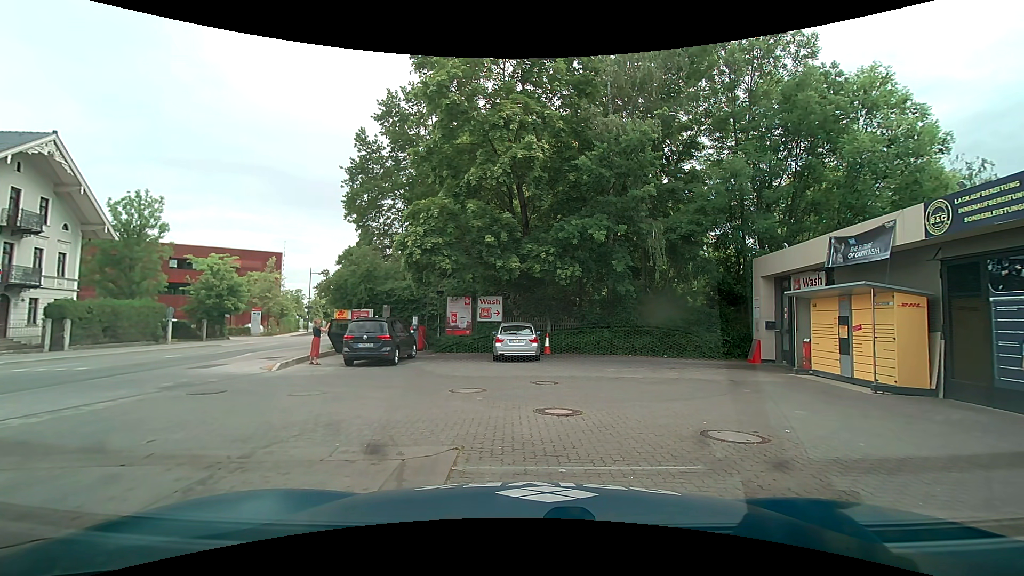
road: secondary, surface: asphalt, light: Day
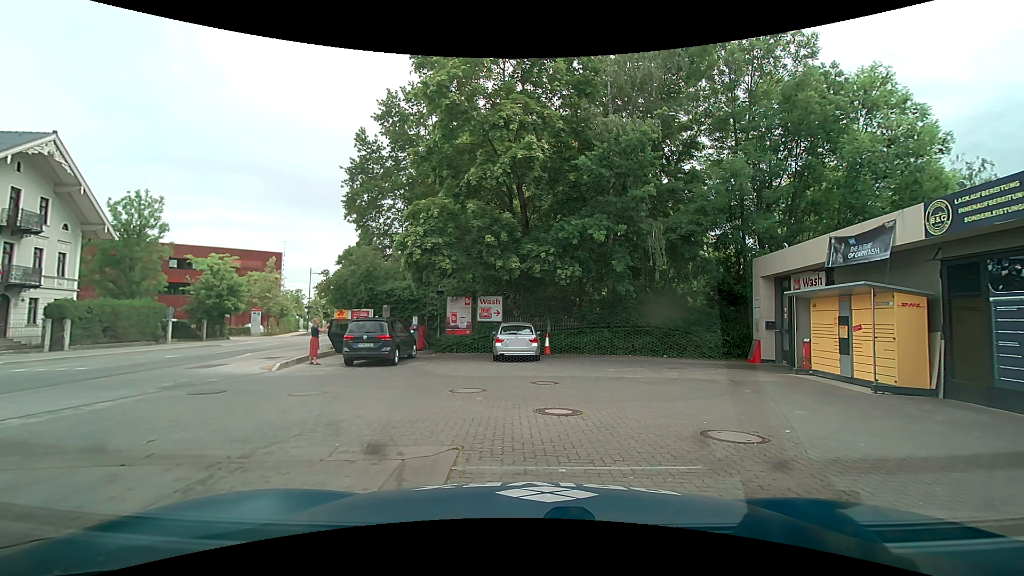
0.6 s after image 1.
(0.0, 0.0) m; 0°
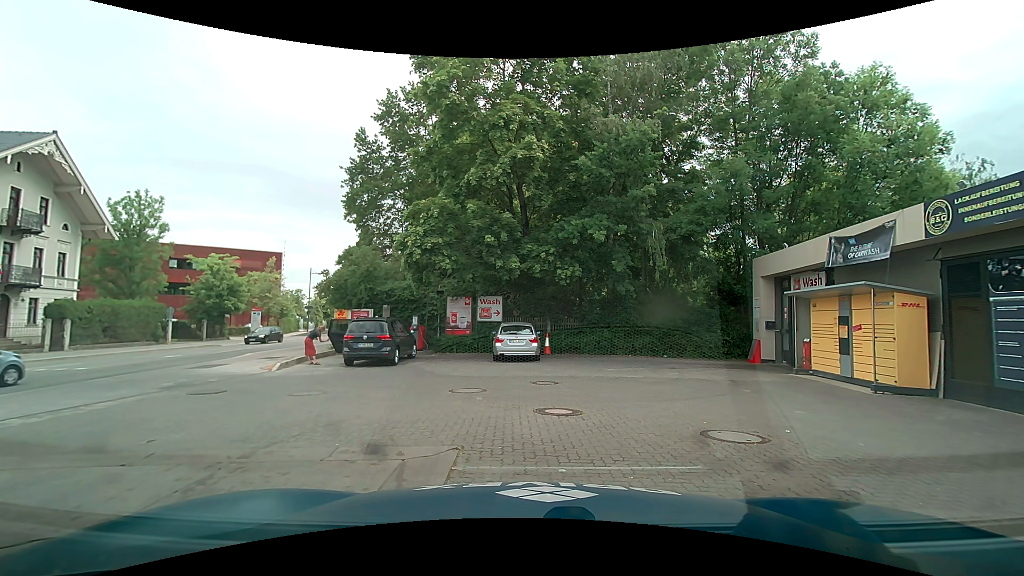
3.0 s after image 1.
(0.0, 0.0) m; 0°
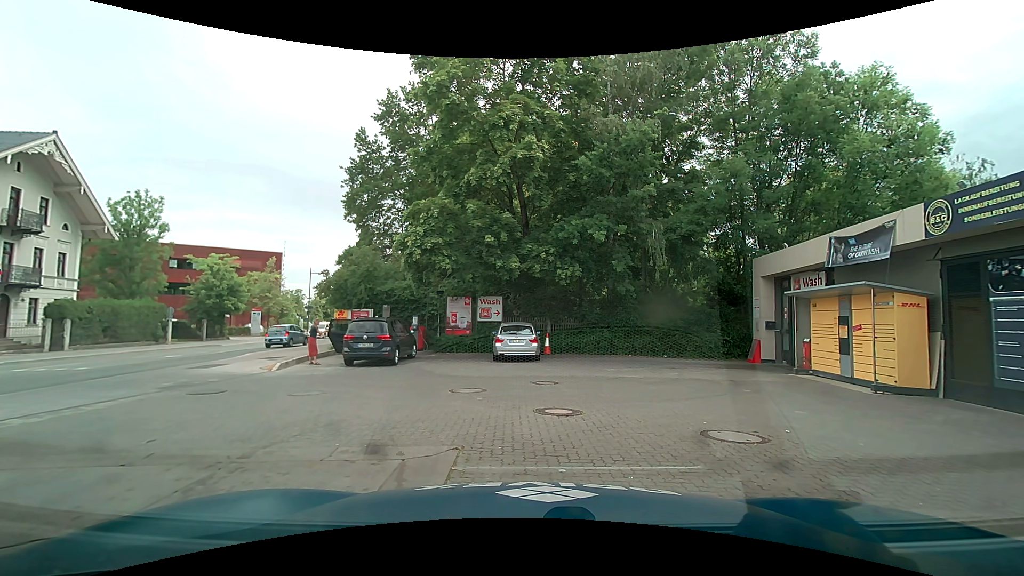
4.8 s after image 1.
(0.0, 0.0) m; 0°
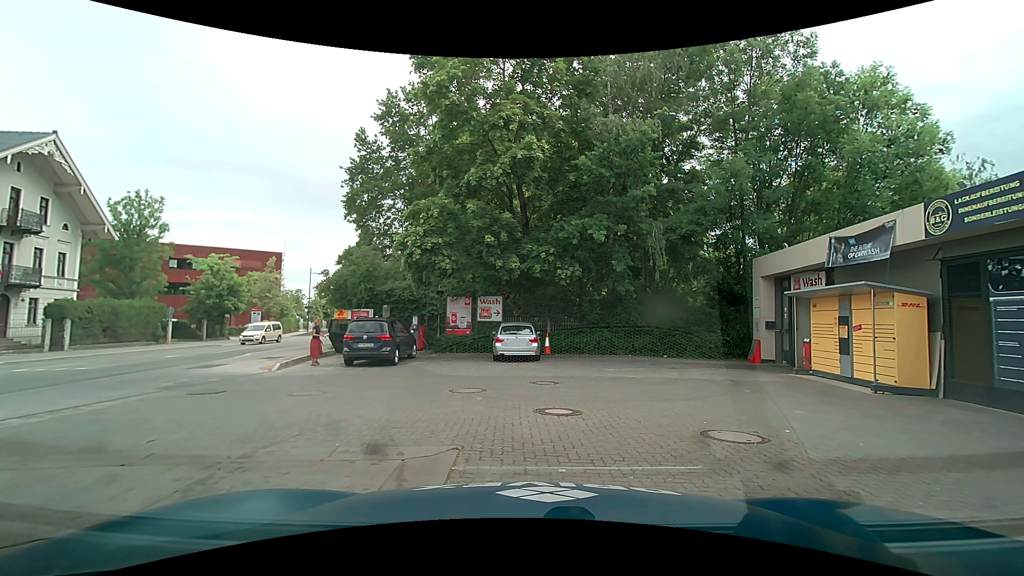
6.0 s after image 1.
(0.0, 0.0) m; 0°
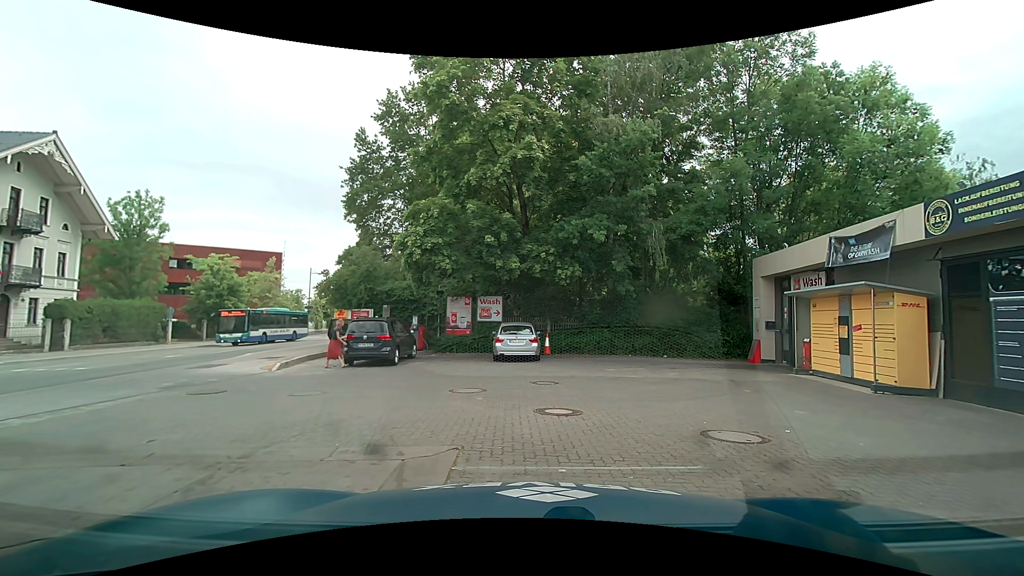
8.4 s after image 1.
(0.0, 0.0) m; 0°
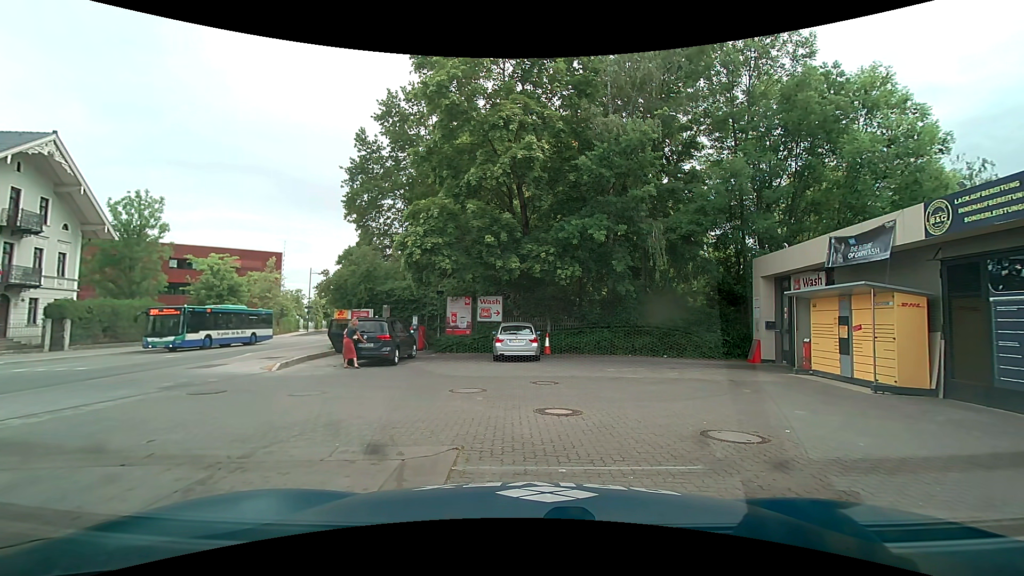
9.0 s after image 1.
(0.0, 0.0) m; 0°
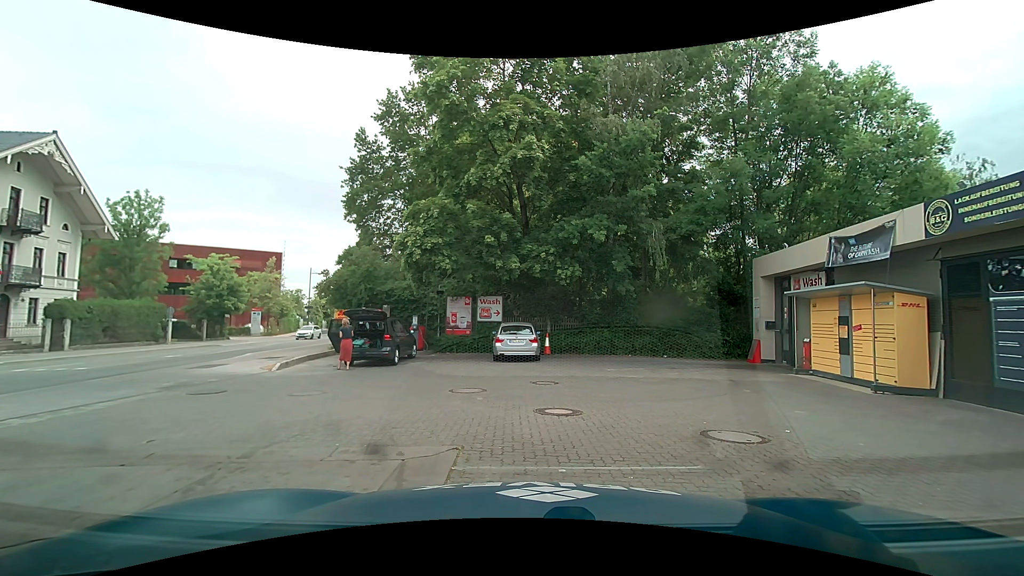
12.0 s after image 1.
(0.0, 0.0) m; 0°
